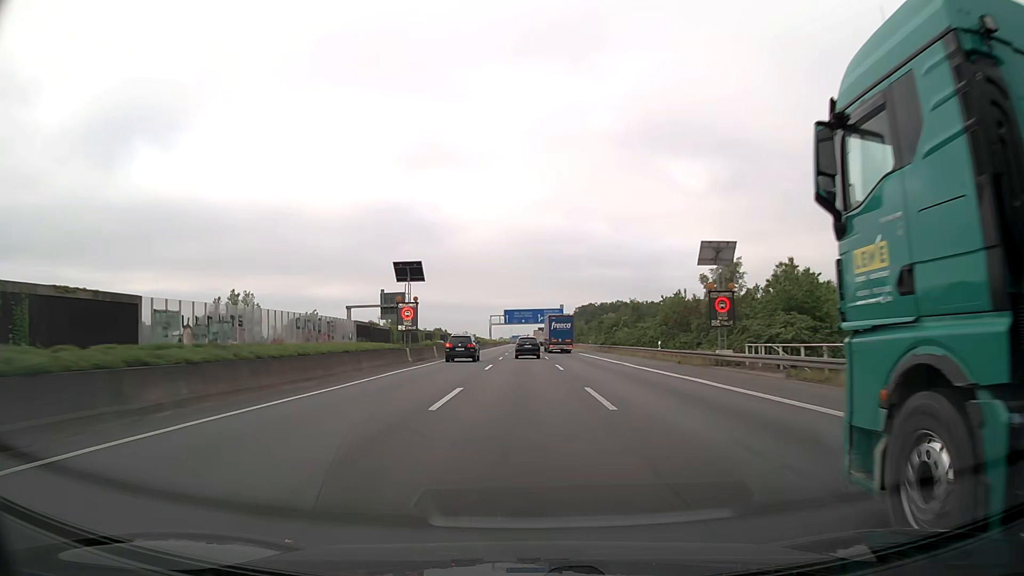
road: motorway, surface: asphalt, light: Day
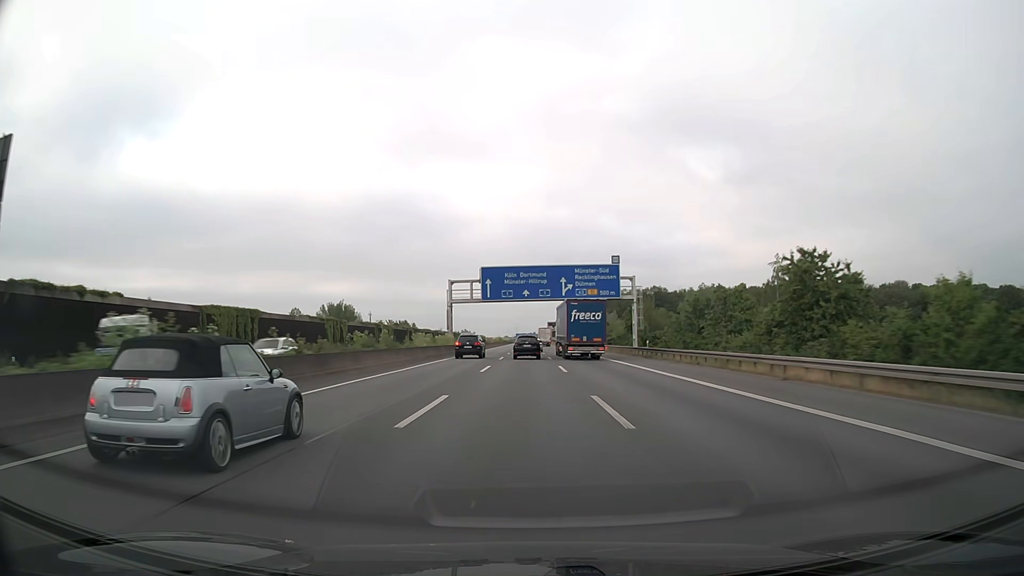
(-0.3, +92.9) m; 0°
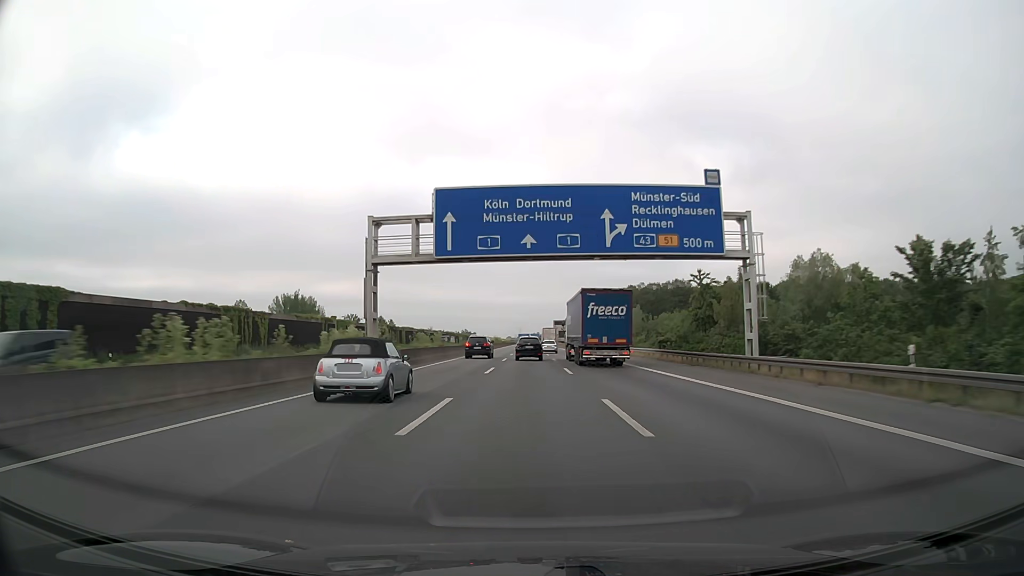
(-0.1, +36.7) m; 0°
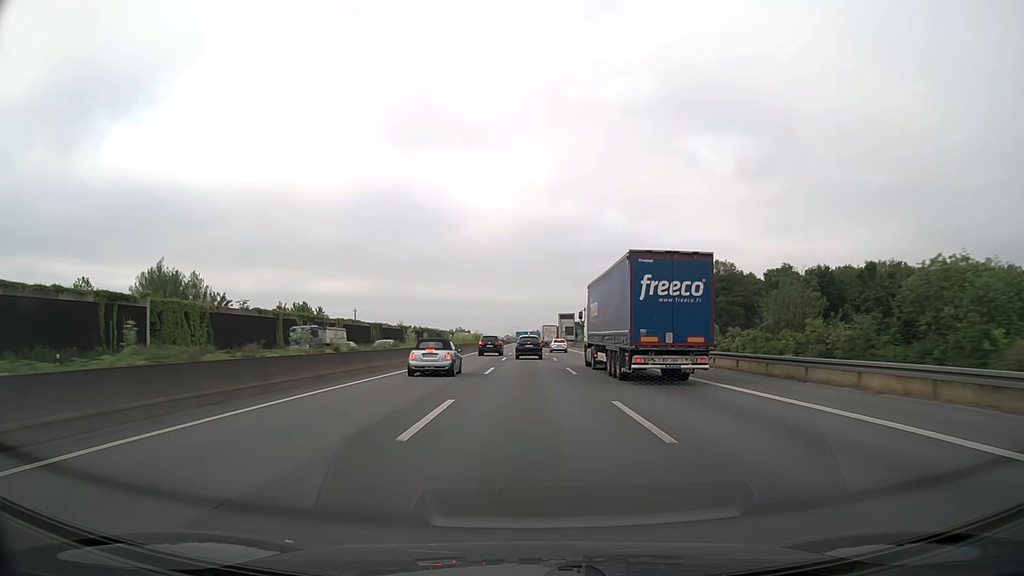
(0.0, +55.0) m; 0°
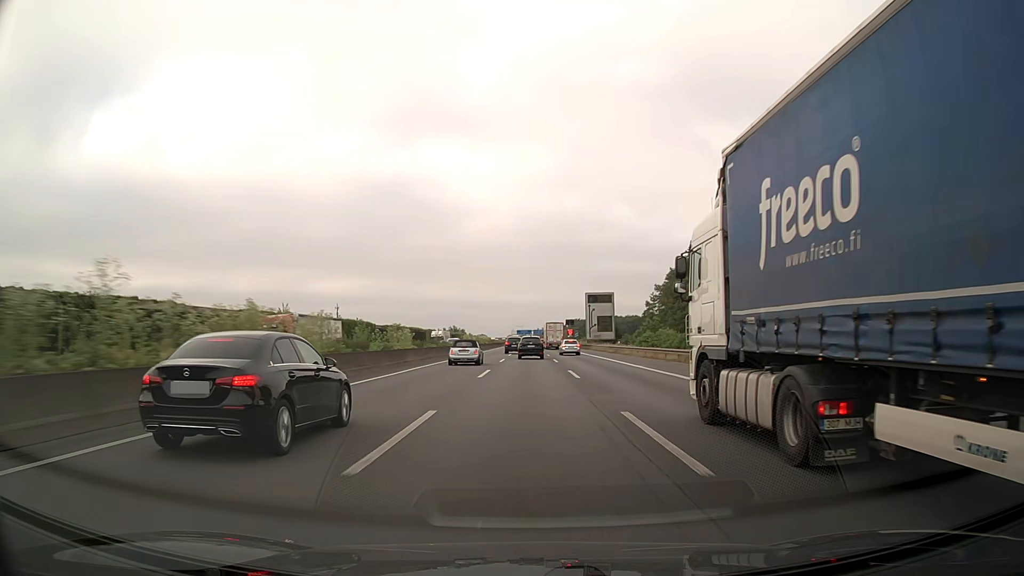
(0.0, +92.3) m; 0°
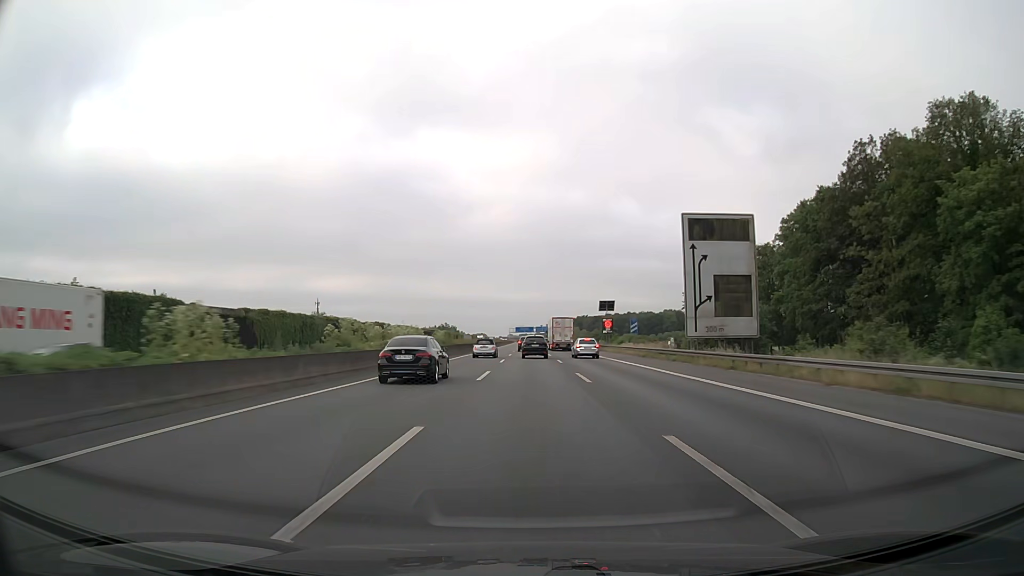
(0.0, +74.8) m; 0°
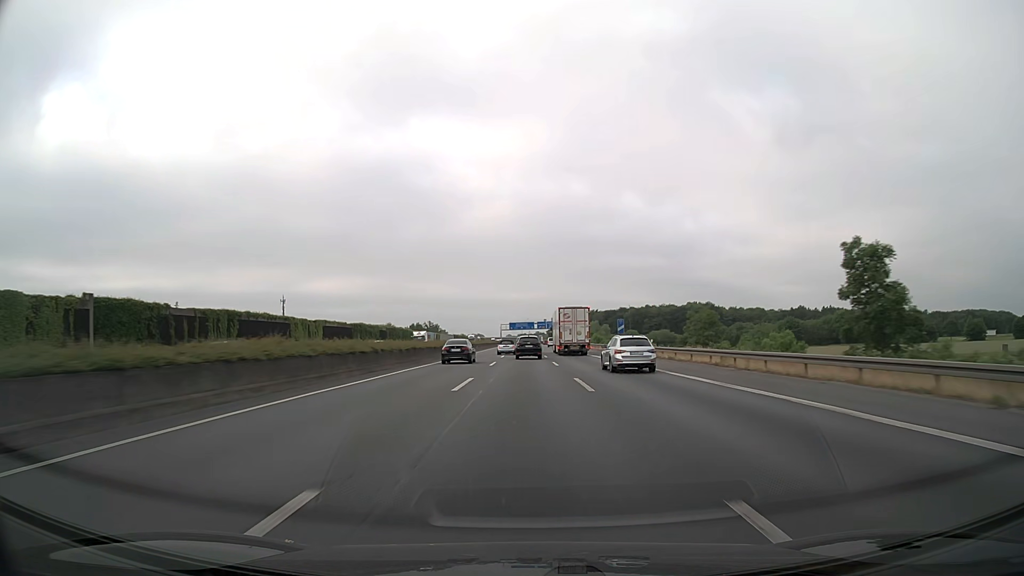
(+0.4, +94.3) m; 0°
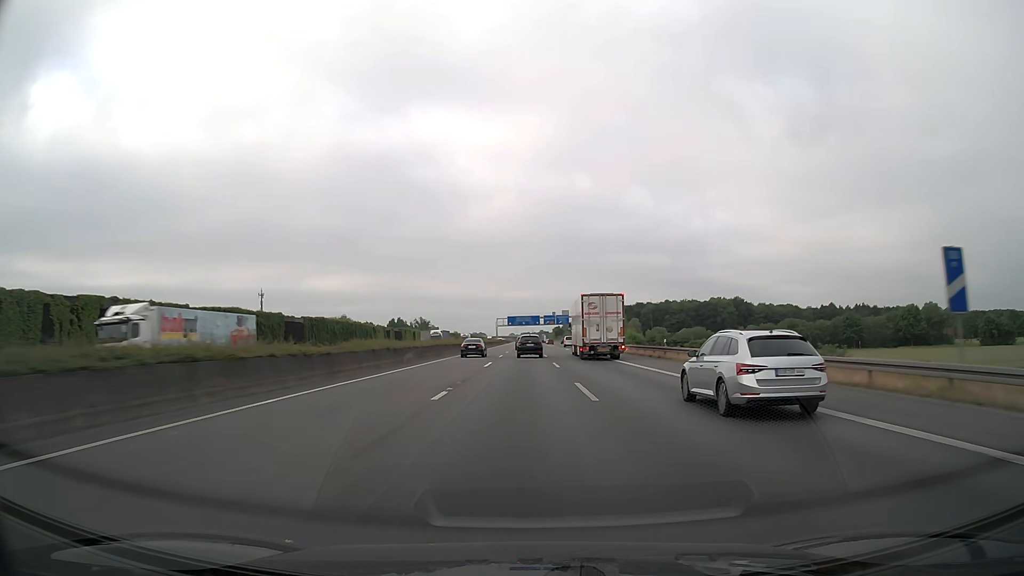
(-0.1, +56.9) m; 0°
(0, +10) (0, +20) (0, +30) (0, +40) (0, +50) (0, +60) (0, +70) (0, +80) (0, +90) (0, +100) m
